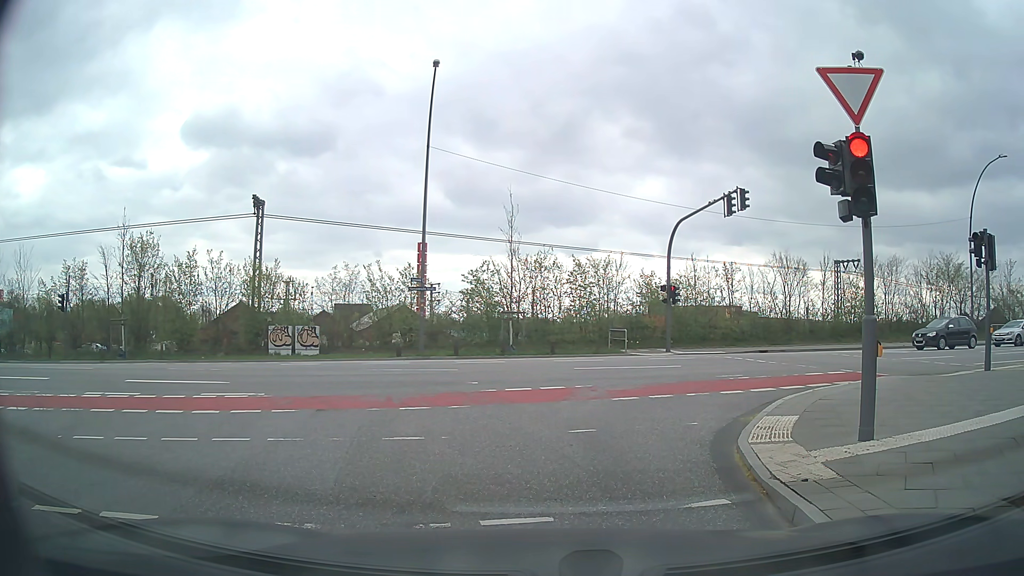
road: residential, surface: asphalt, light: Day
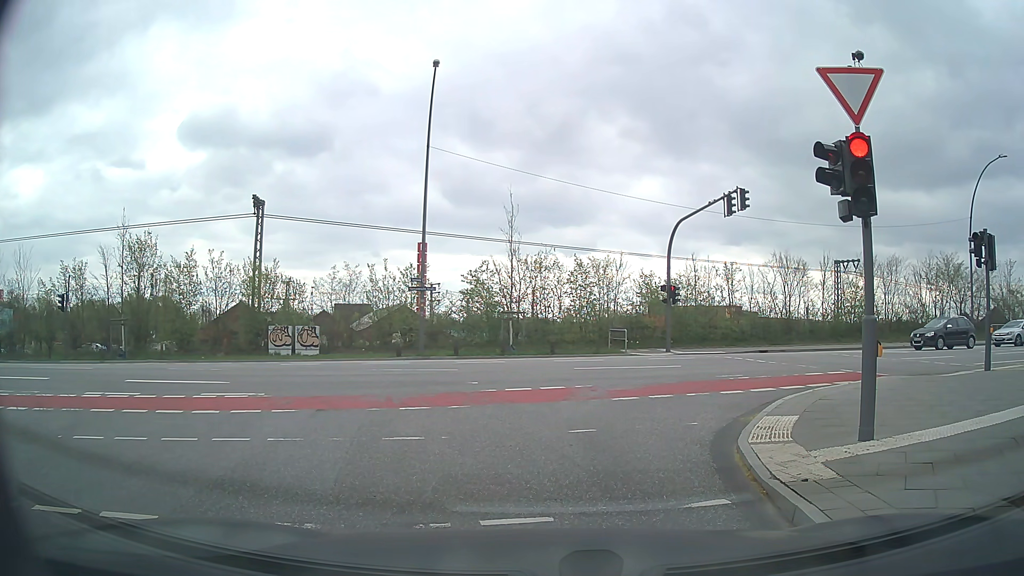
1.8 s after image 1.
(0.0, 0.0) m; 0°
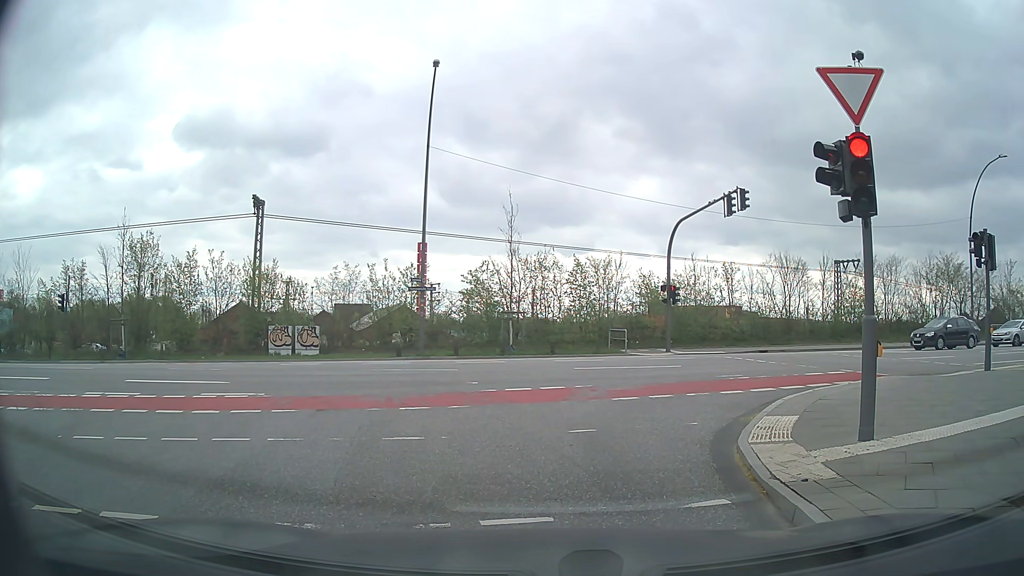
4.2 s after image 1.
(0.0, 0.0) m; 0°
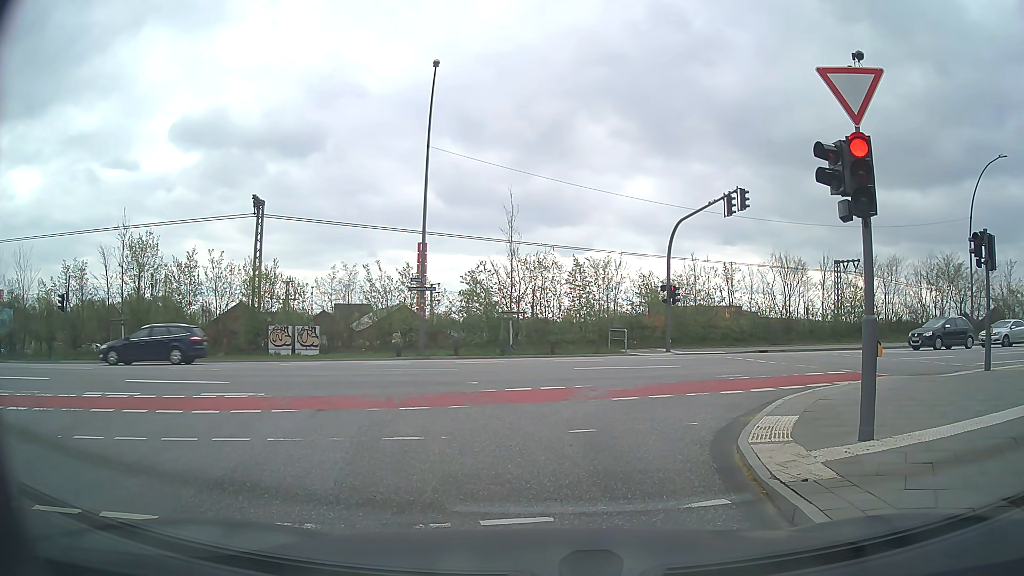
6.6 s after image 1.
(0.0, 0.0) m; 0°
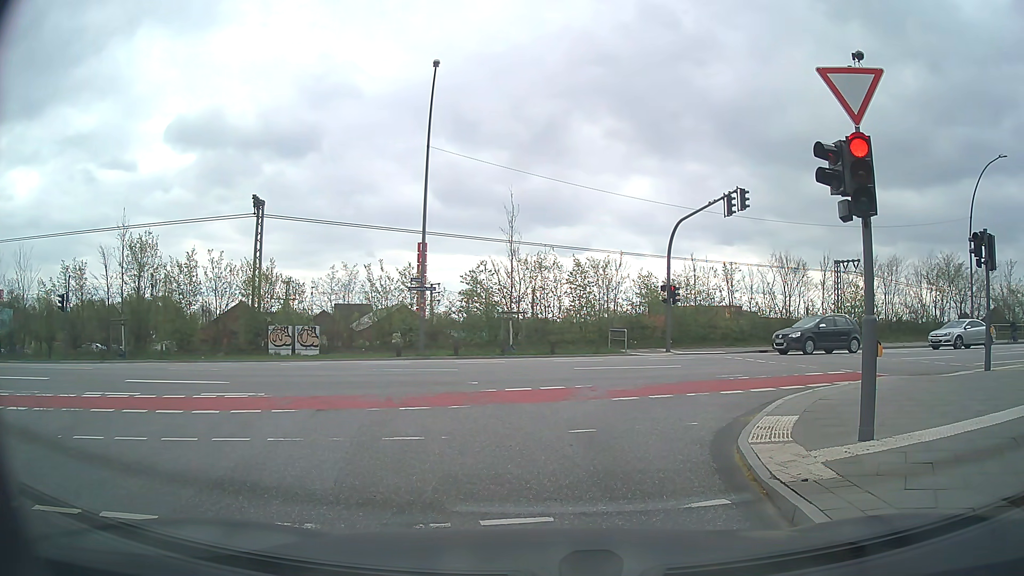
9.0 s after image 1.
(0.0, 0.0) m; 0°
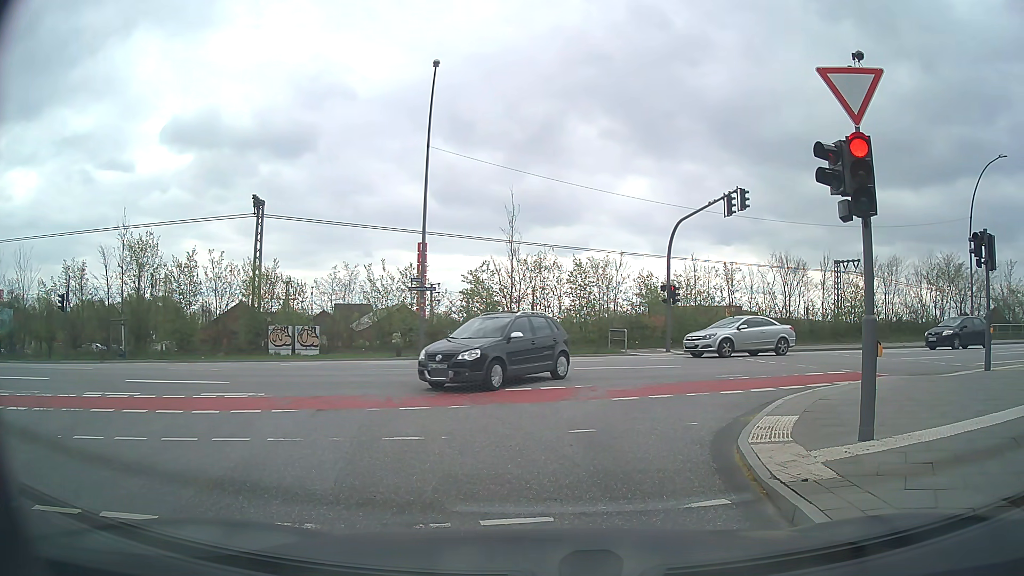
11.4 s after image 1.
(0.0, 0.0) m; 0°
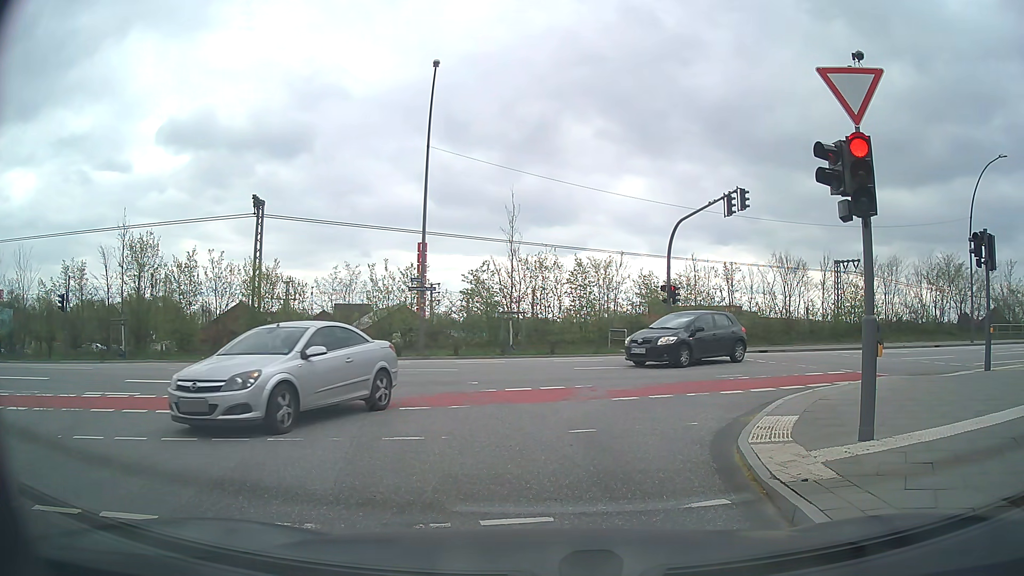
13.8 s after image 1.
(0.0, 0.0) m; 0°
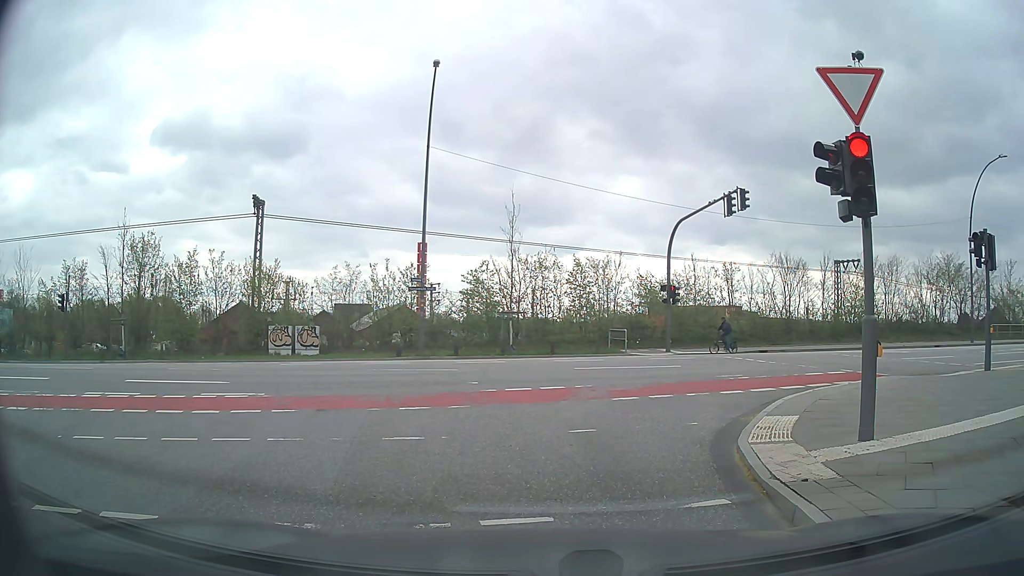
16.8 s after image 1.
(0.0, 0.0) m; 0°
(0, +10) (+5, +19) (+13, +24) (+23, +26) (+33, +29) (+42, +31) (+52, +33) (+62, +34) (+72, +34) (+82, +33) m
